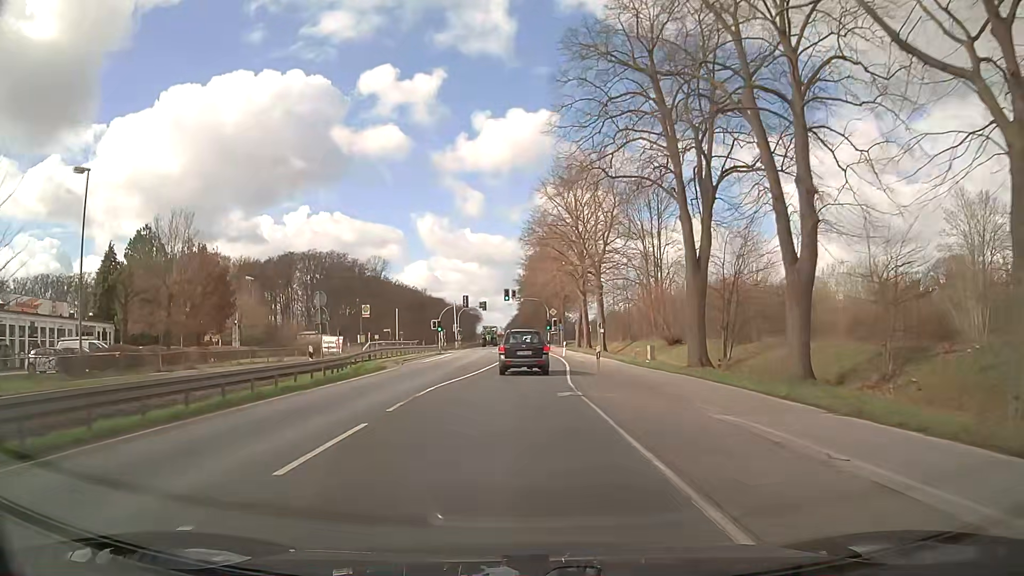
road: primary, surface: asphalt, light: Day
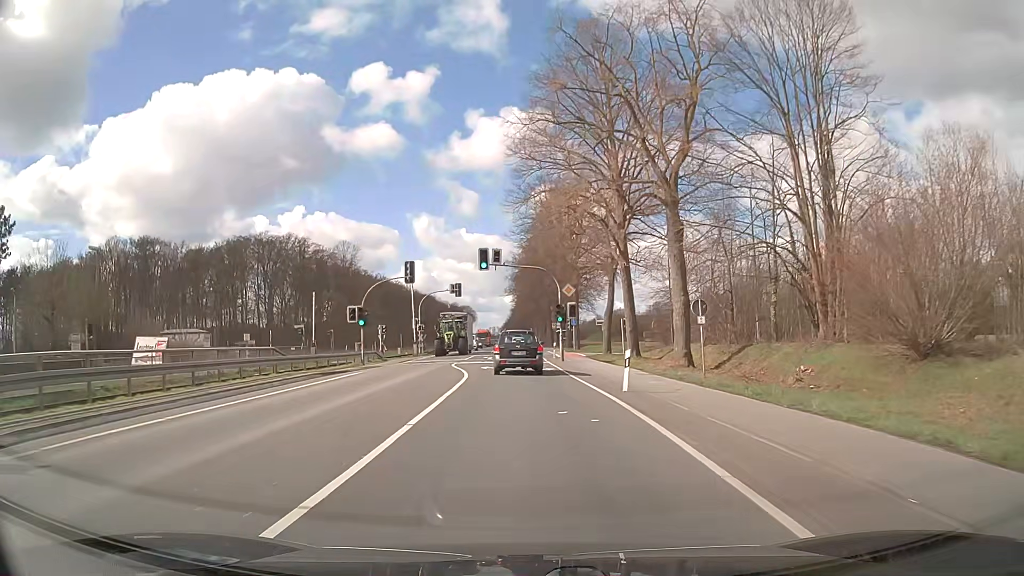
(0.0, +34.6) m; 0°
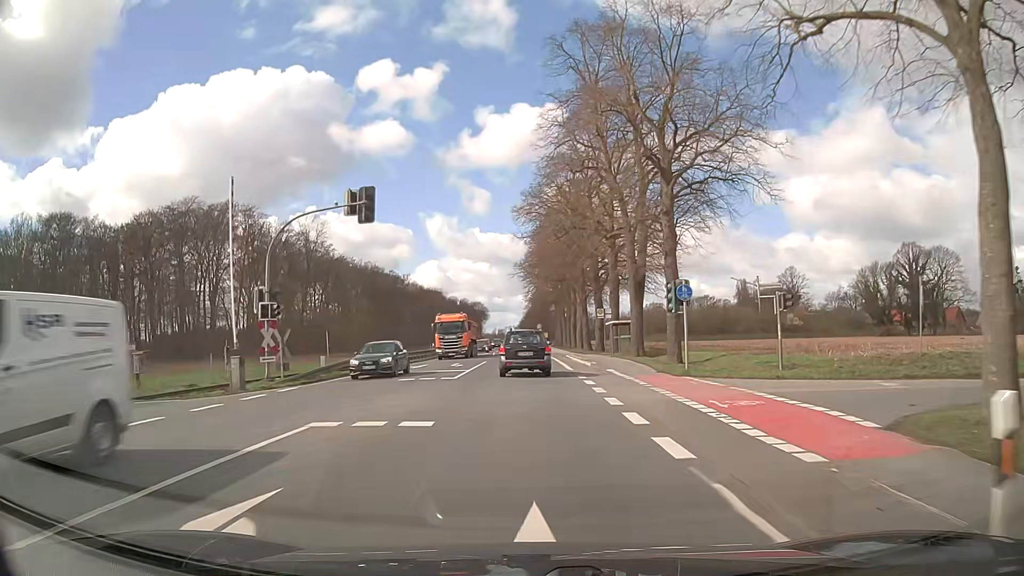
(-0.6, +44.1) m; -2°
(0, +10) (0, +20) (0, +30) (0, +40) (-1, +50) (-1, +60) (-1, +70) (-2, +80) (-2, +90) (-2, +100) m
